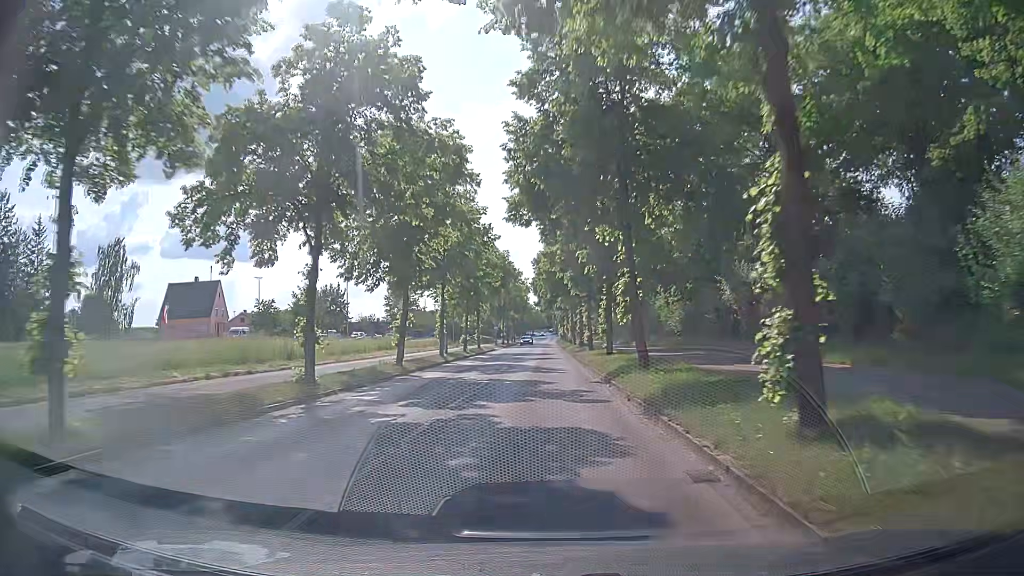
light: Day
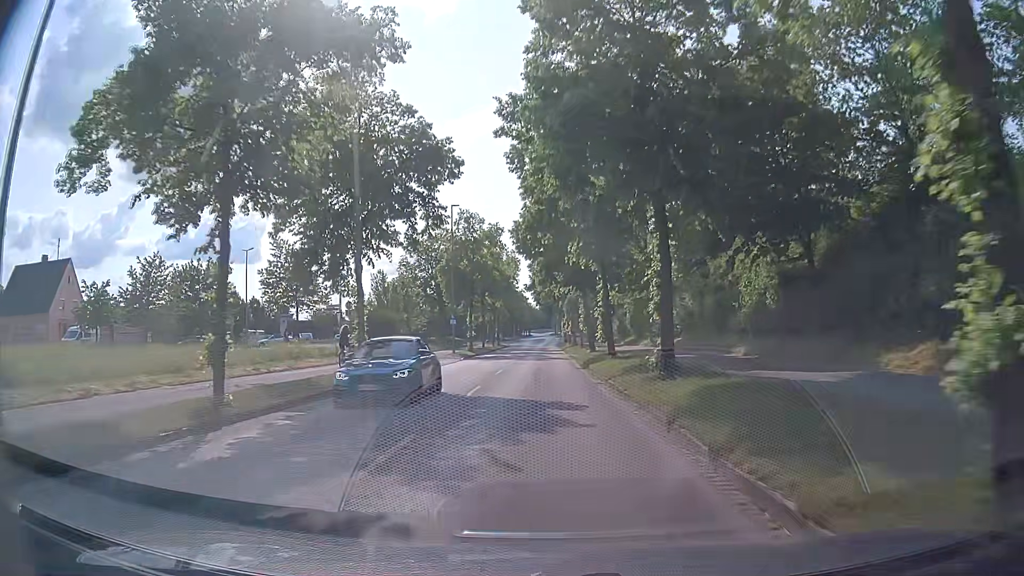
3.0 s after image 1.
(+0.3, +37.8) m; 0°
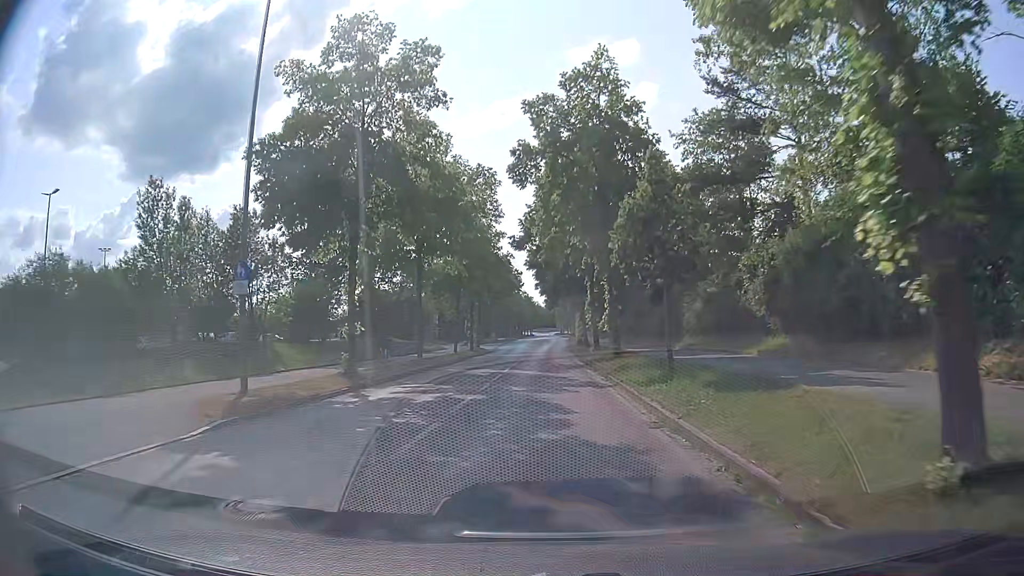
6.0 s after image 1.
(-0.1, +34.6) m; 0°
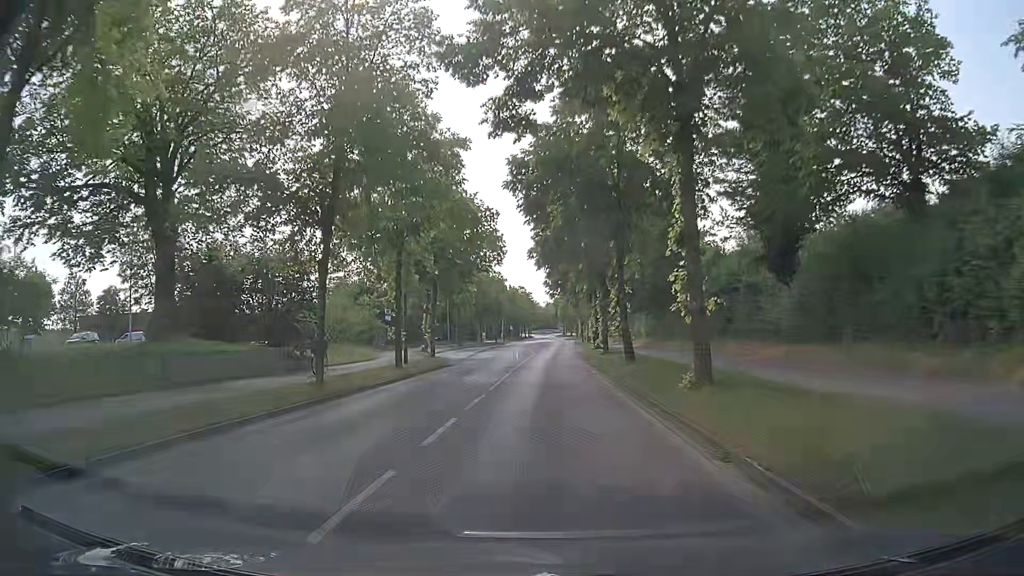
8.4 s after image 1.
(-0.1, +26.1) m; 0°
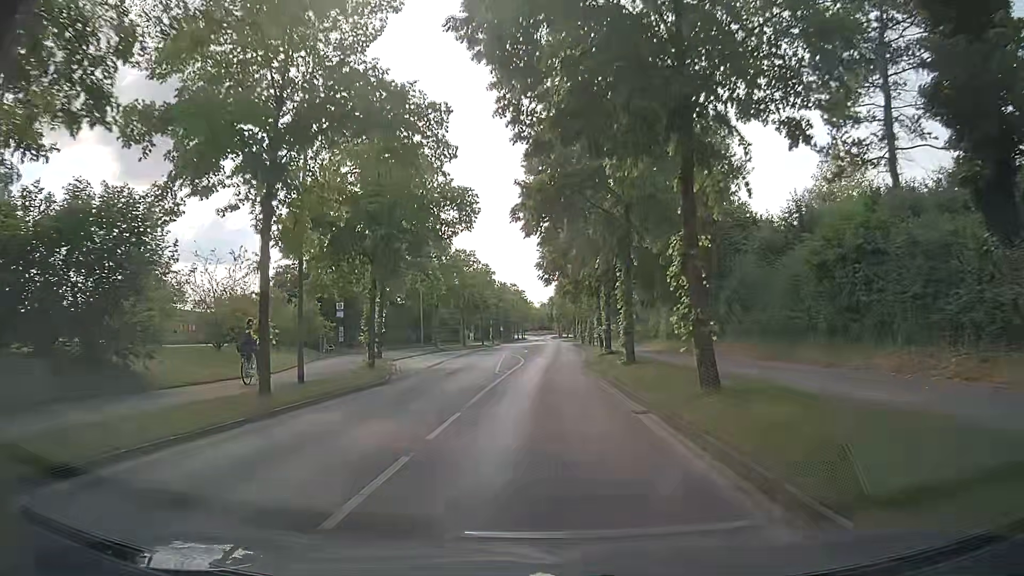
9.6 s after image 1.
(0.0, +12.7) m; +1°
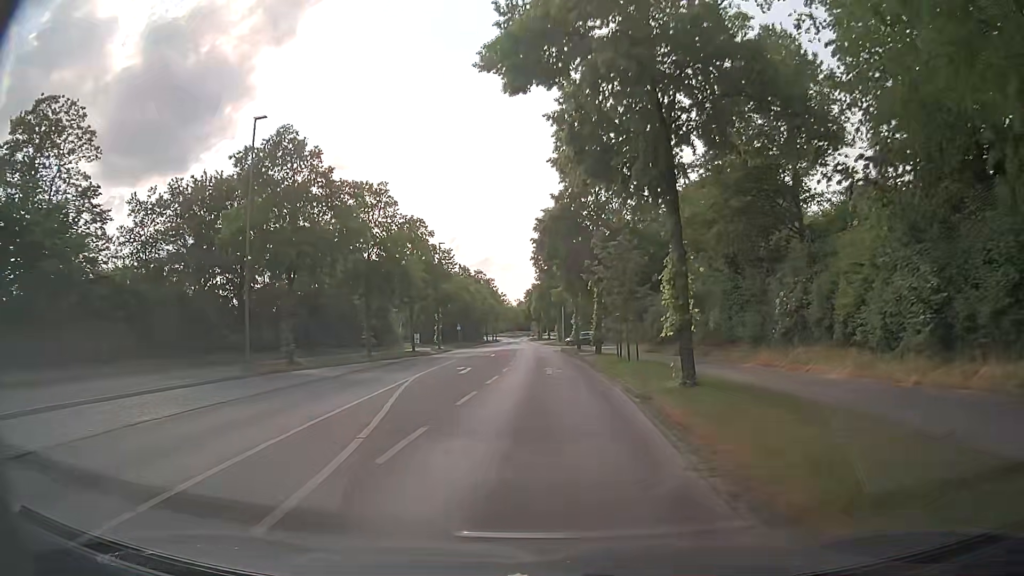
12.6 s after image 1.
(+0.1, +33.3) m; +1°
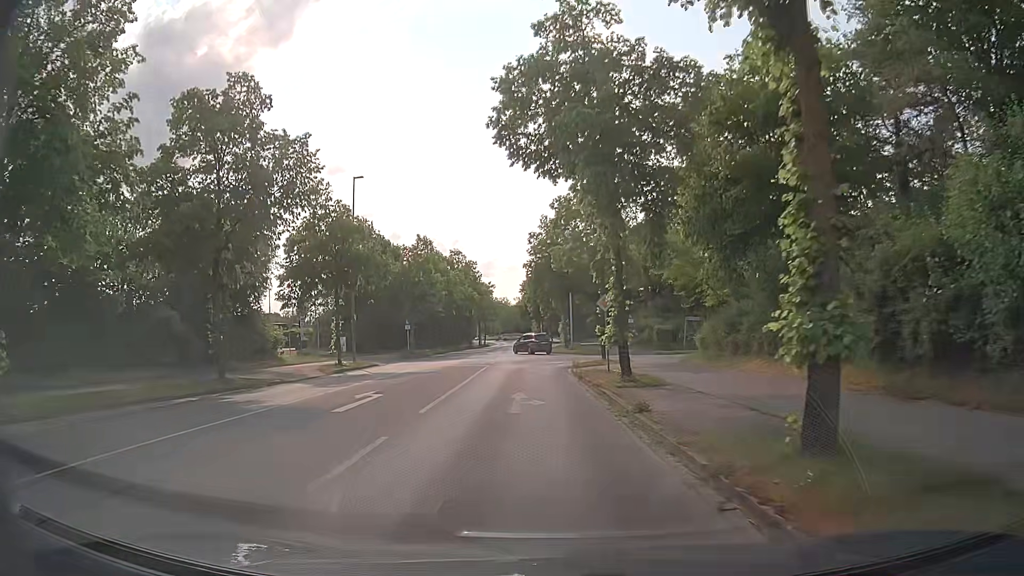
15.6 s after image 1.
(+0.5, +30.8) m; 0°
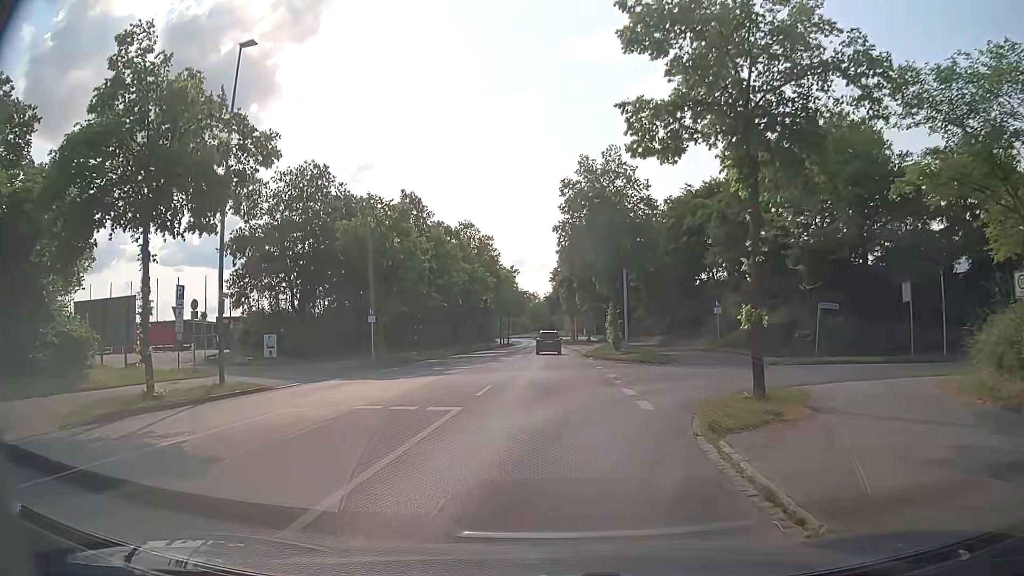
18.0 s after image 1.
(-0.6, +19.4) m; -3°
(0, +10) (+4, +19) (+13, +22) (+23, +22) (+33, +22) (+43, +21) (+53, +20) (+63, +19) (+73, +19) (+83, +18) m
